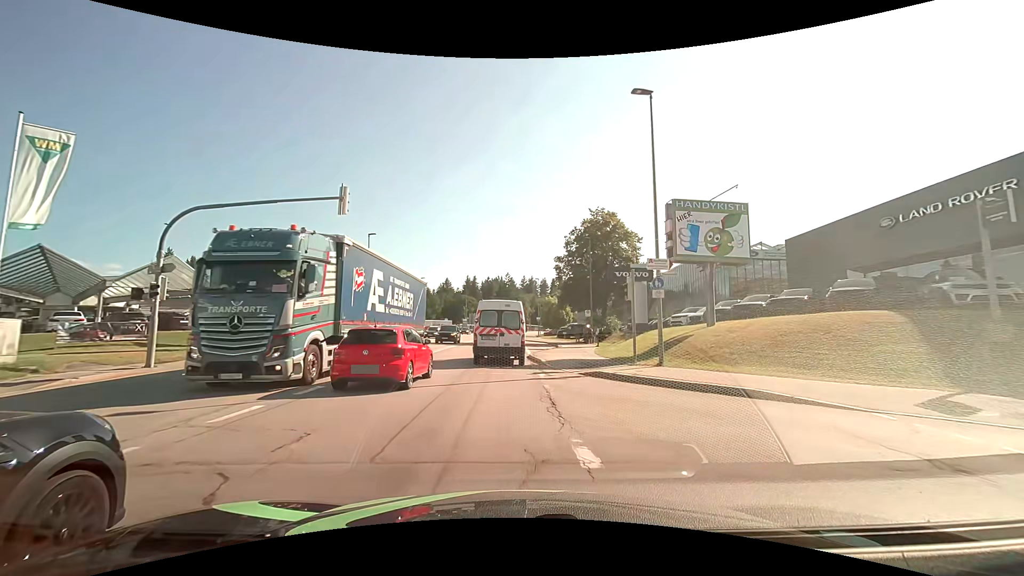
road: tertiary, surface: asphalt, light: Day
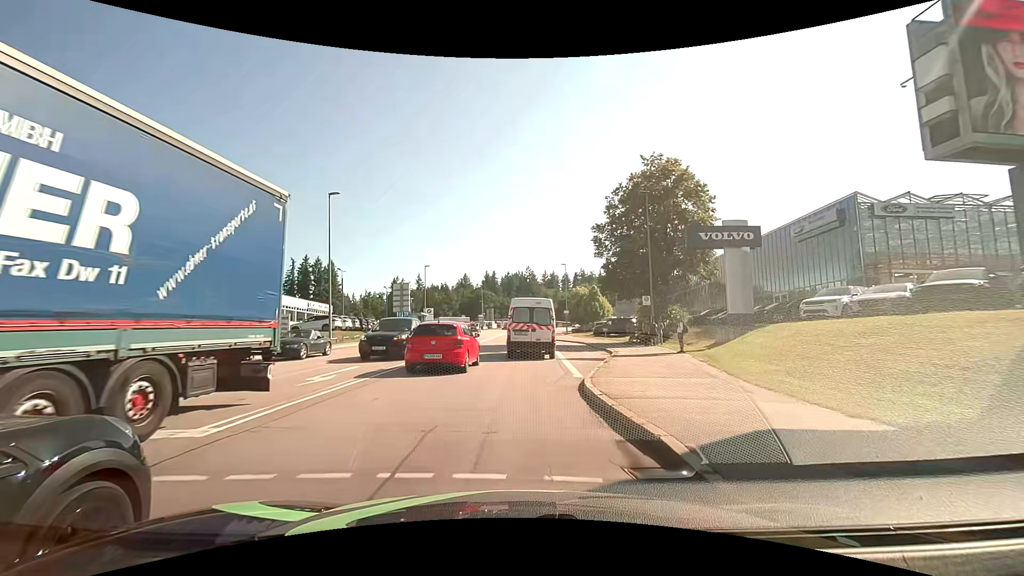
(-0.3, +14.9) m; -2°
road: secondary
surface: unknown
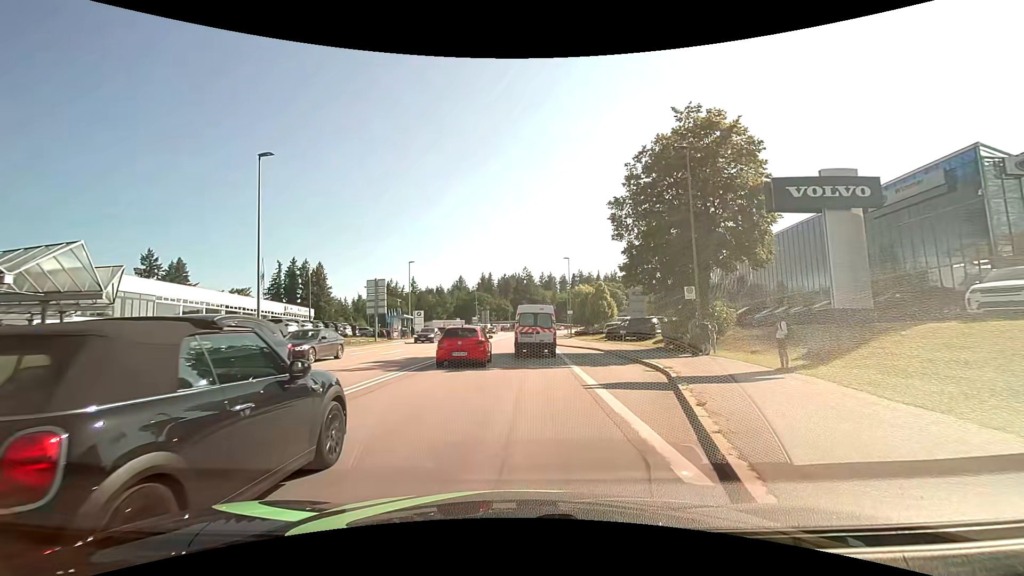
(-0.1, +8.8) m; 0°
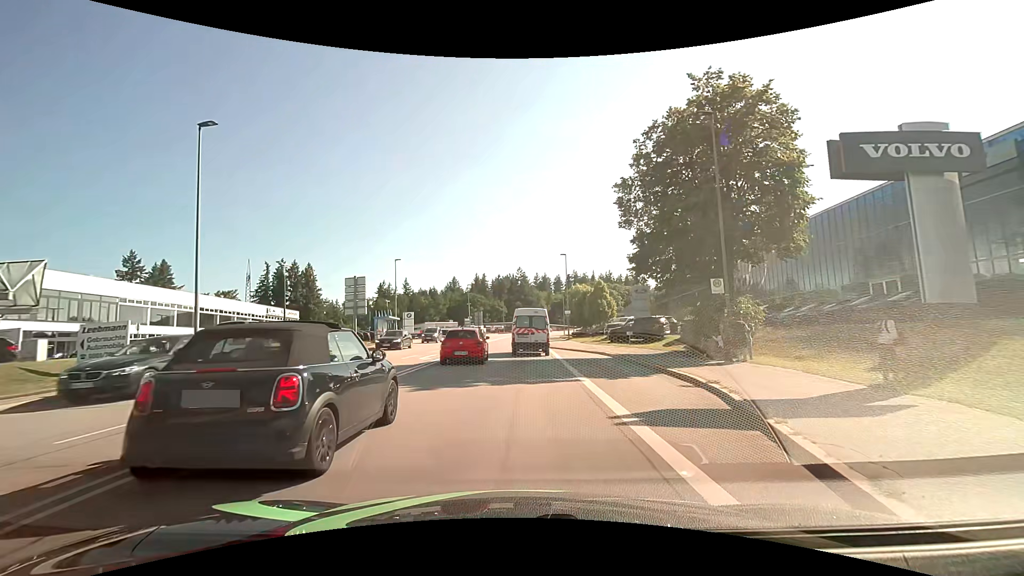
(0.0, +4.2) m; +1°
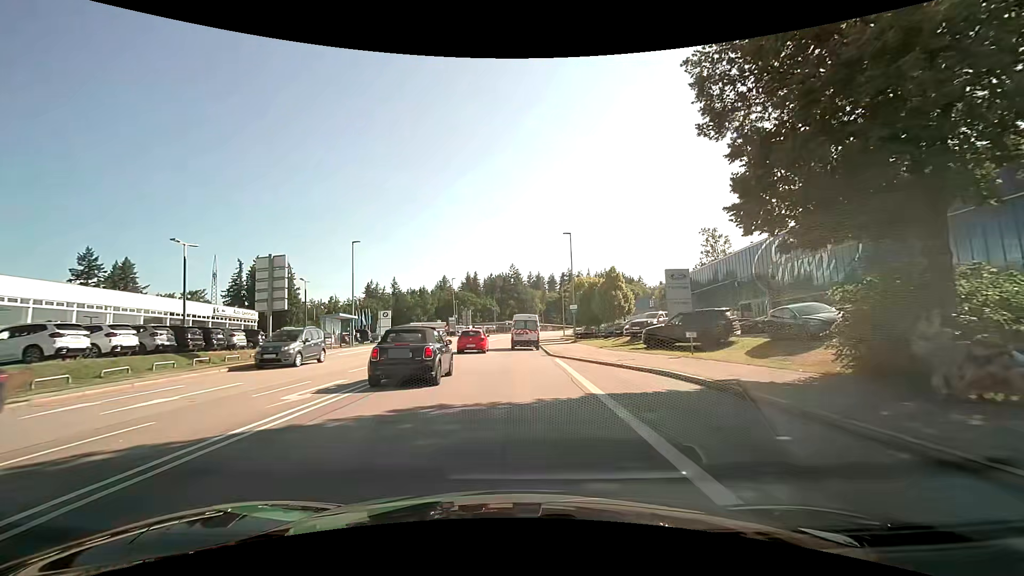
(-0.1, +13.5) m; -1°
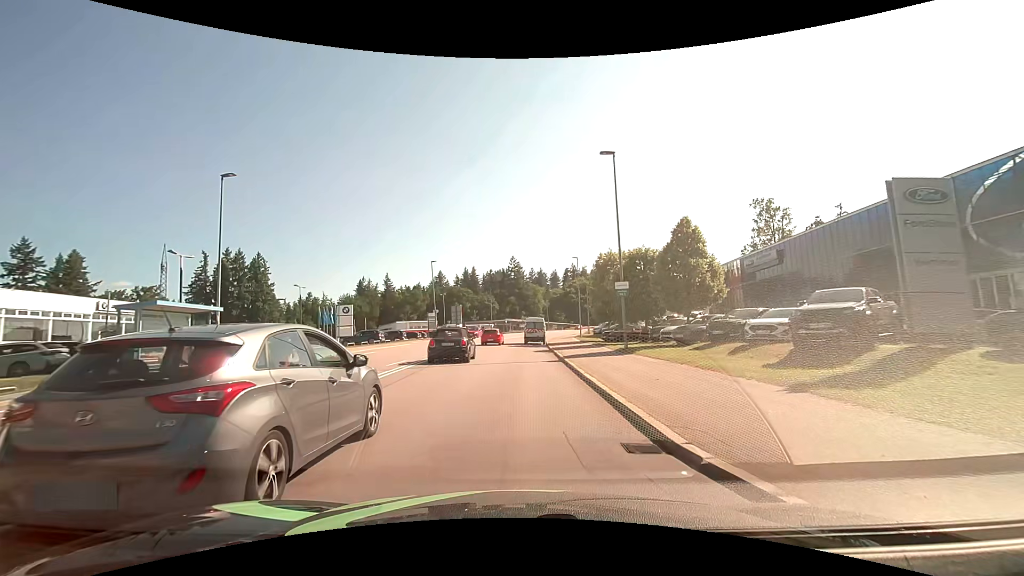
(+0.1, +21.9) m; 0°
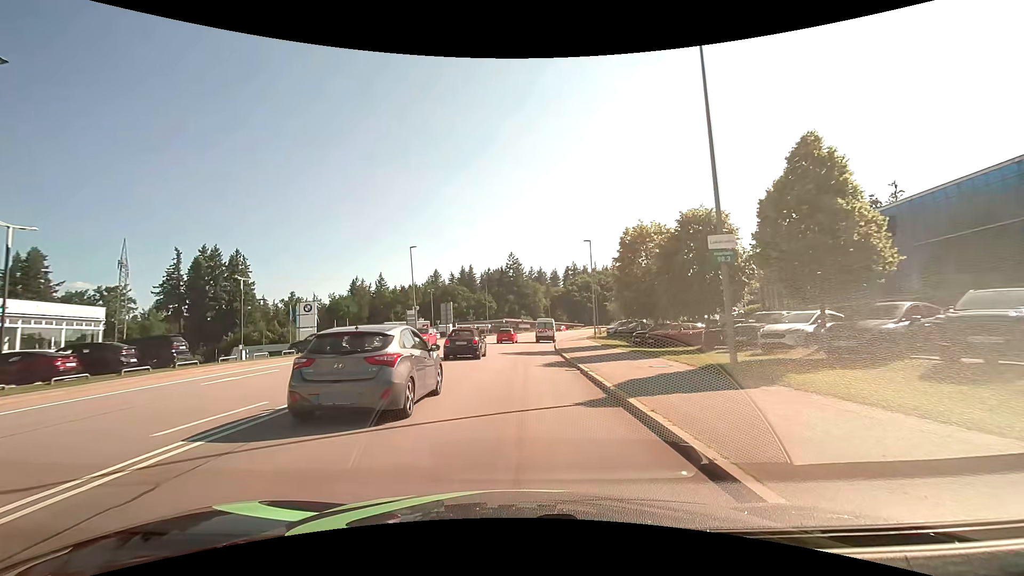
(0.0, +12.6) m; 0°
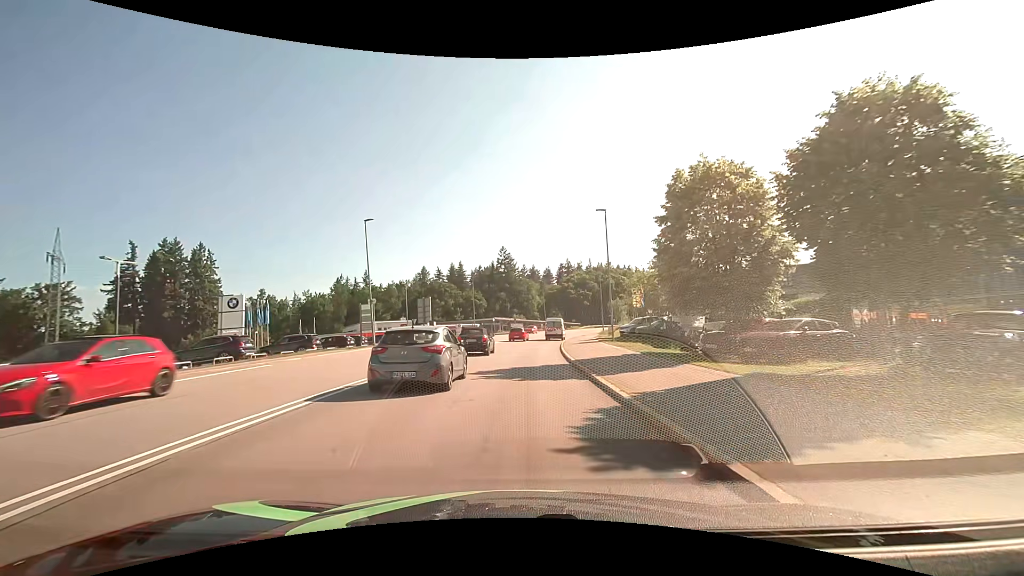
(+0.1, +13.6) m; +1°
(0, +10) (0, +20) (+1, +30) (+1, +40) (+2, +50) (+4, +60) (+5, +70) (+7, +79) (+10, +89) (+13, +99) m
